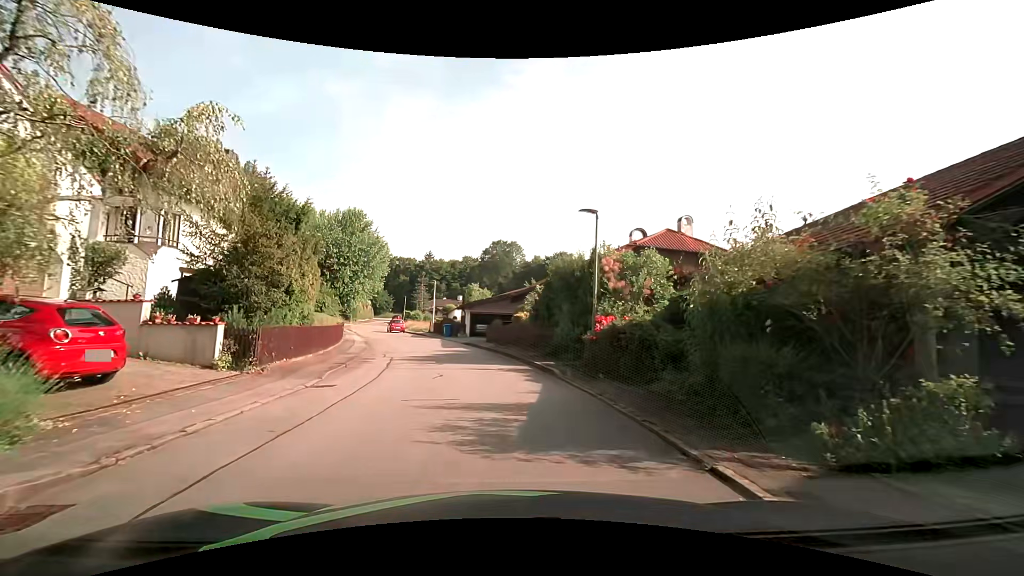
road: residential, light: Day
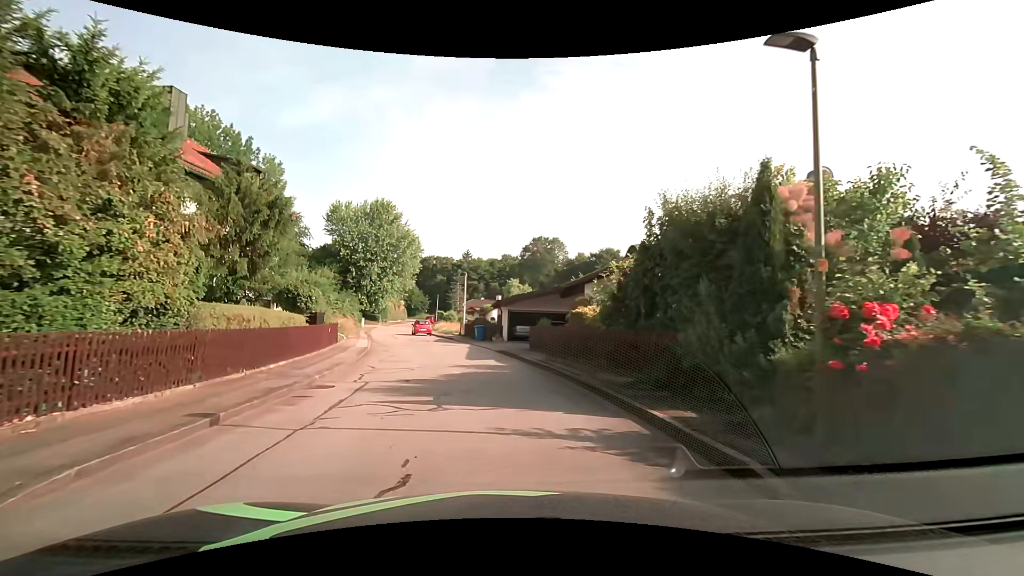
(-0.3, +9.3) m; -4°
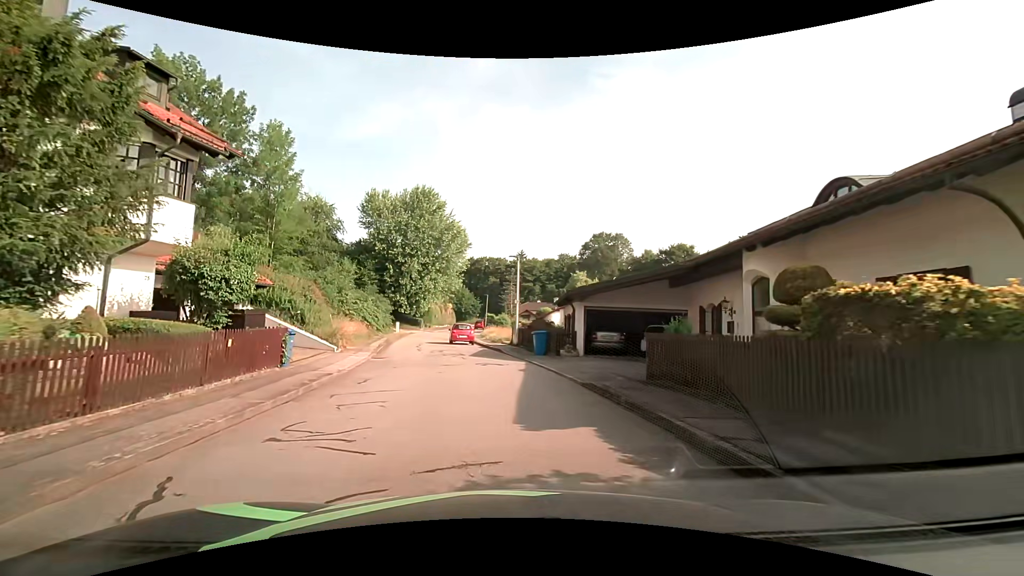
(-0.7, +12.1) m; -7°
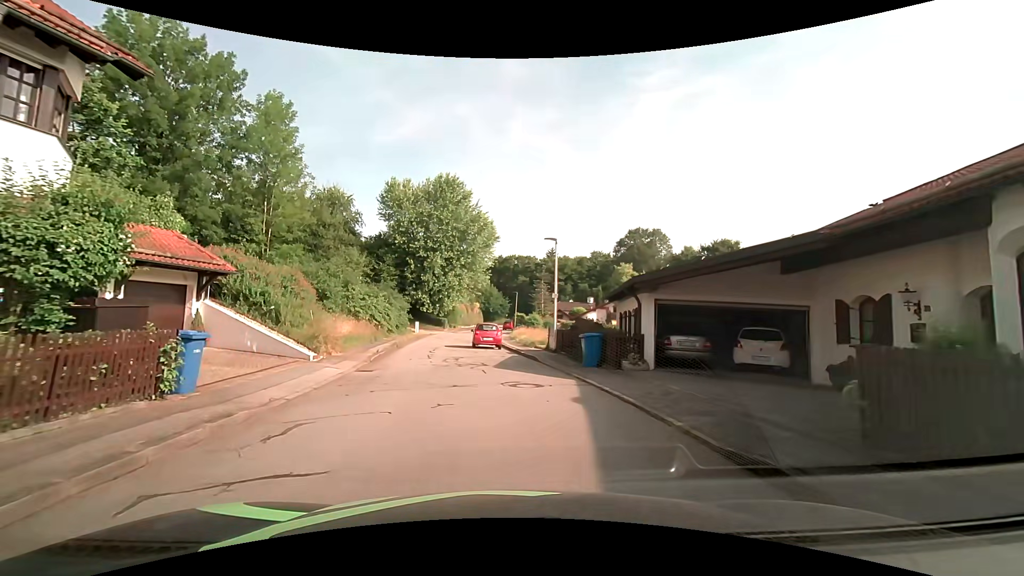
(-0.2, +6.1) m; -3°
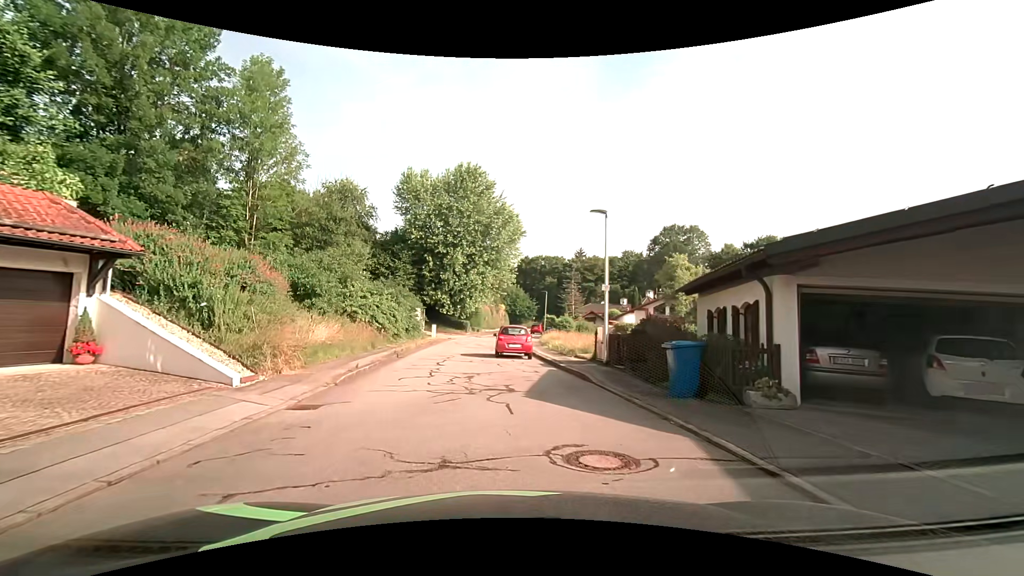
(-0.1, +6.1) m; -3°
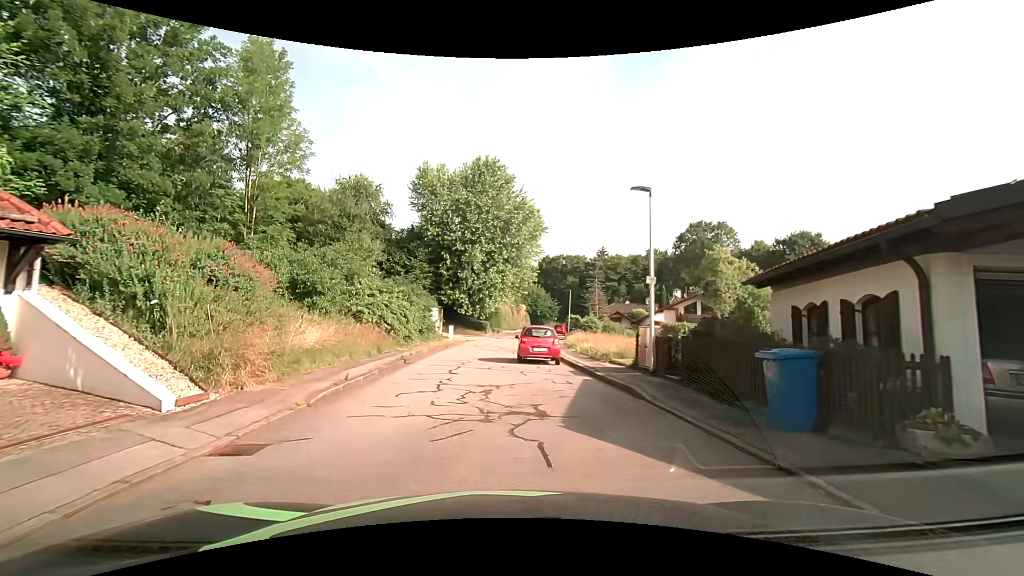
(0.0, +2.8) m; -2°
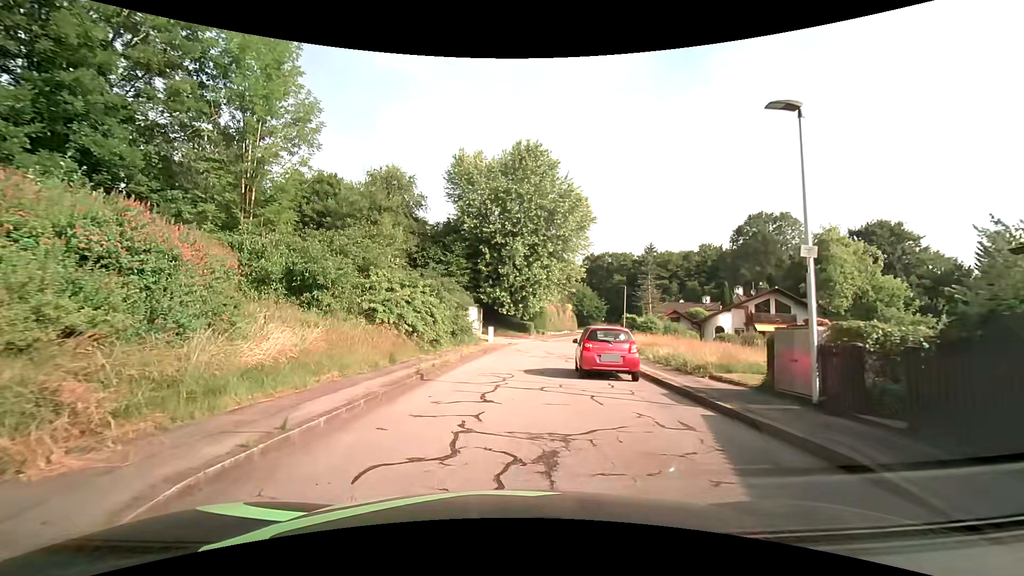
(-0.3, +5.3) m; -6°
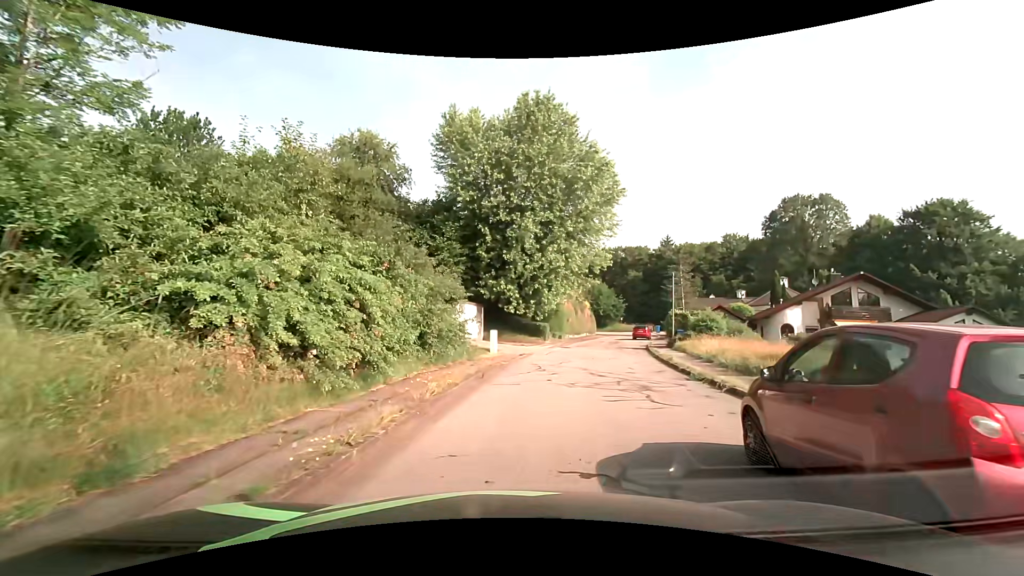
(0.0, +11.0) m; +1°
